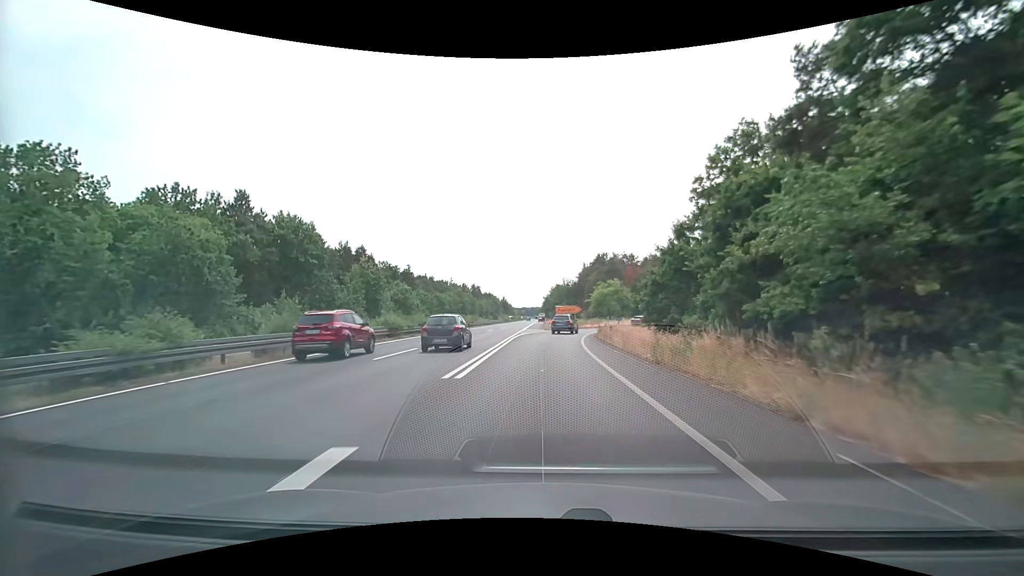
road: trunk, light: Day
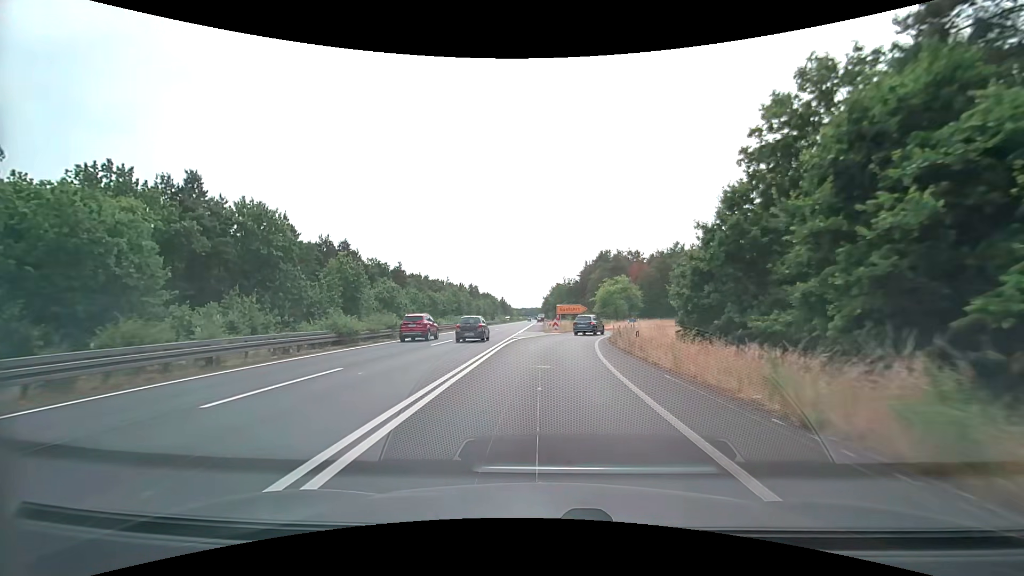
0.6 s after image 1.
(0.0, +8.5) m; 0°
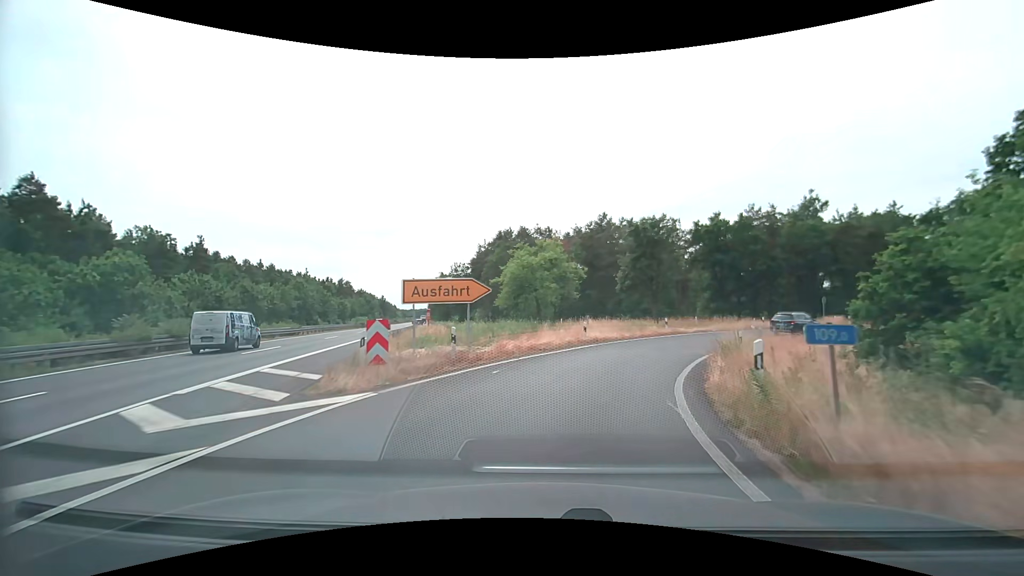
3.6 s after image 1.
(+2.1, +37.2) m; +11°
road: trunk_link
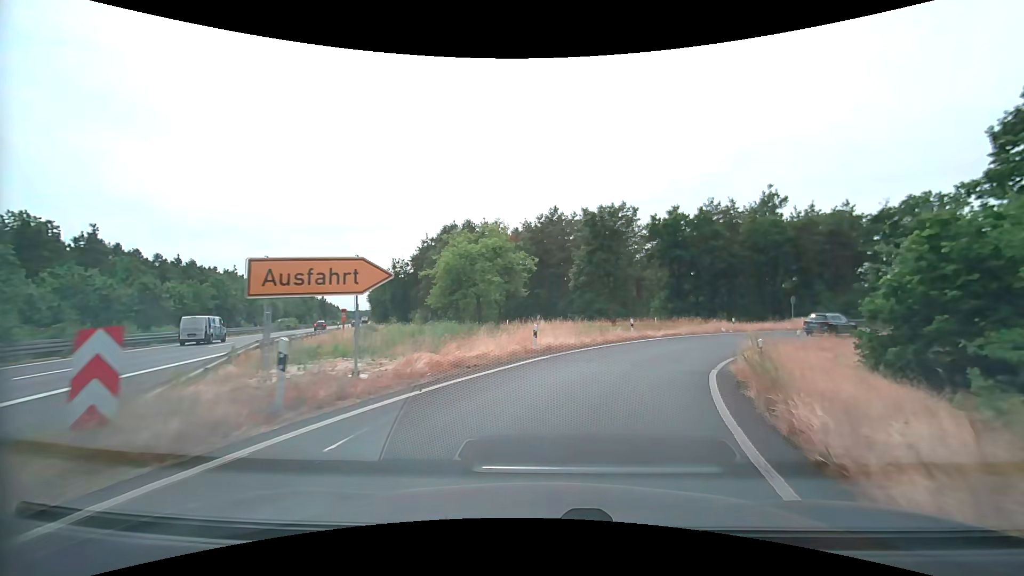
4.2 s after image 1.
(+0.3, +6.9) m; +6°
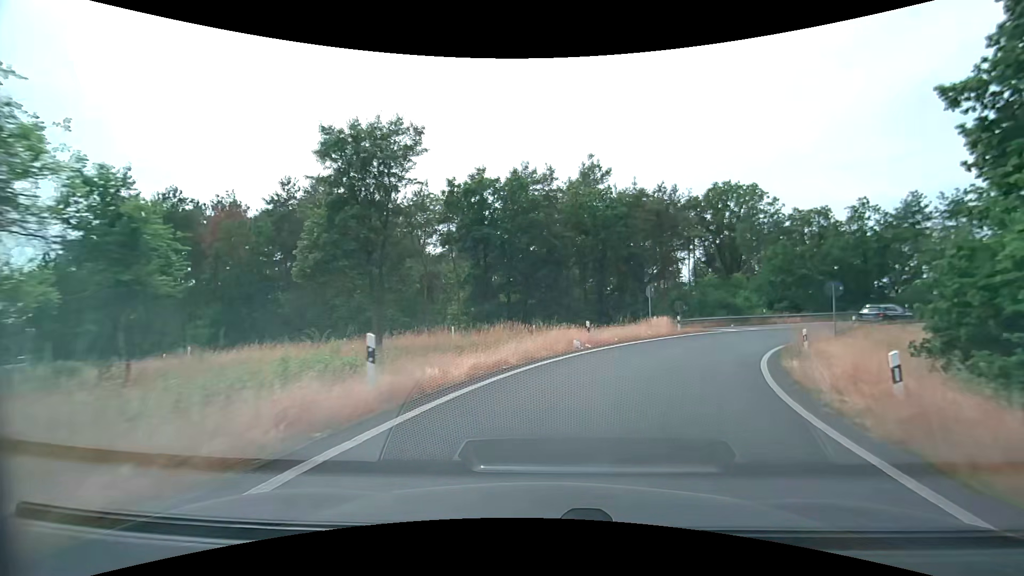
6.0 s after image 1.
(+3.9, +20.2) m; +23°
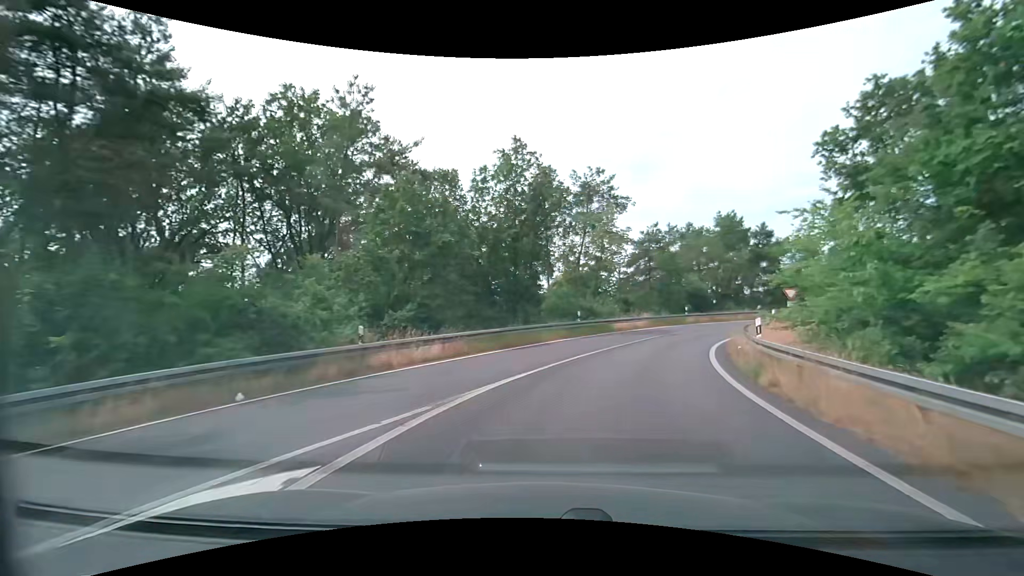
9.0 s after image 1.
(+11.9, +31.7) m; +43°
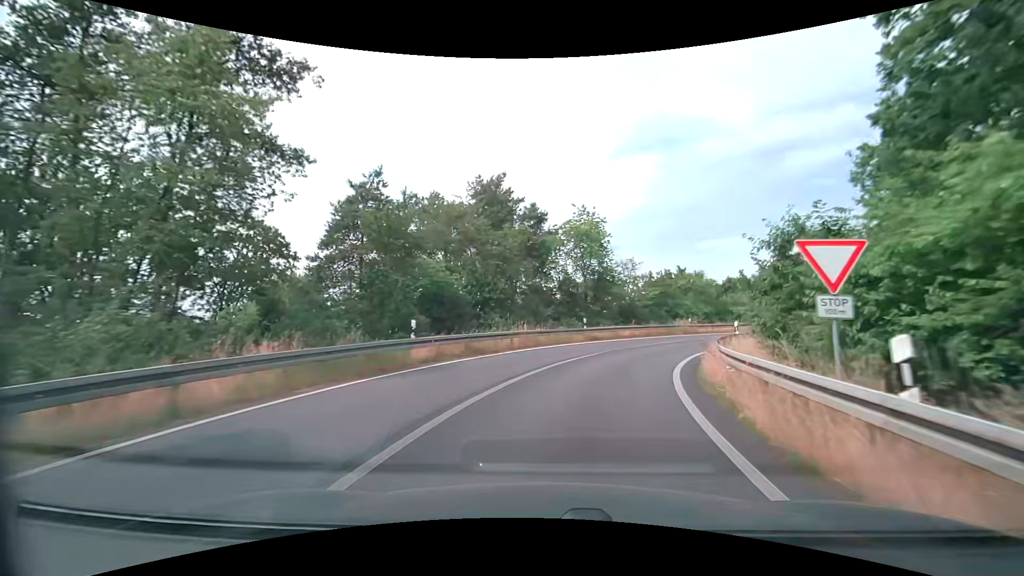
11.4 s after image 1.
(+7.0, +26.0) m; +29°
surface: asphalt
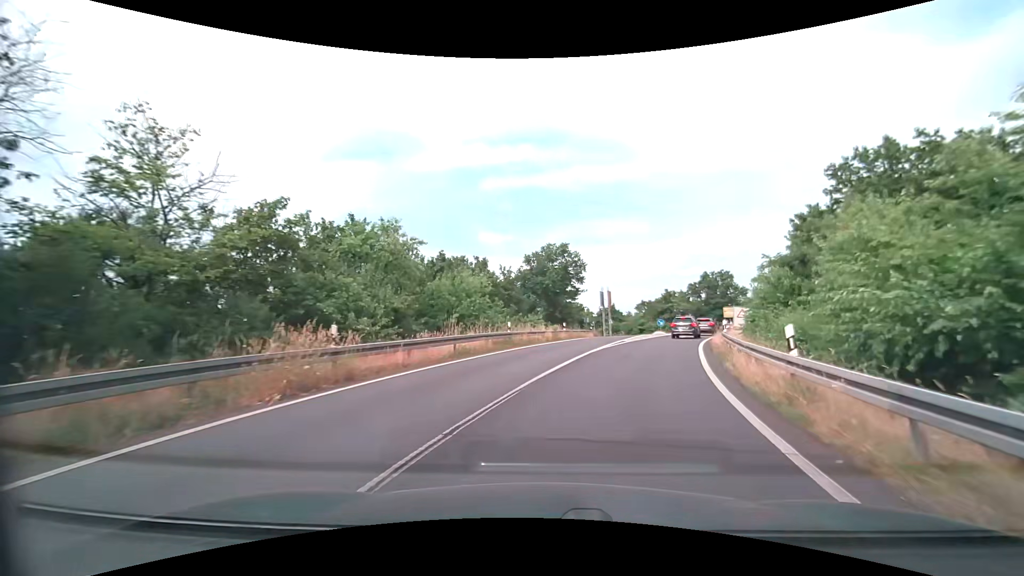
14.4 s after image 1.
(+9.2, +30.7) m; +33°
(+1, +10) (+2, +20) (+5, +29) (+8, +39) (+12, +48) (+15, +58) (+19, +67) (+24, +76) (+24, +85) (+18, +93) m
